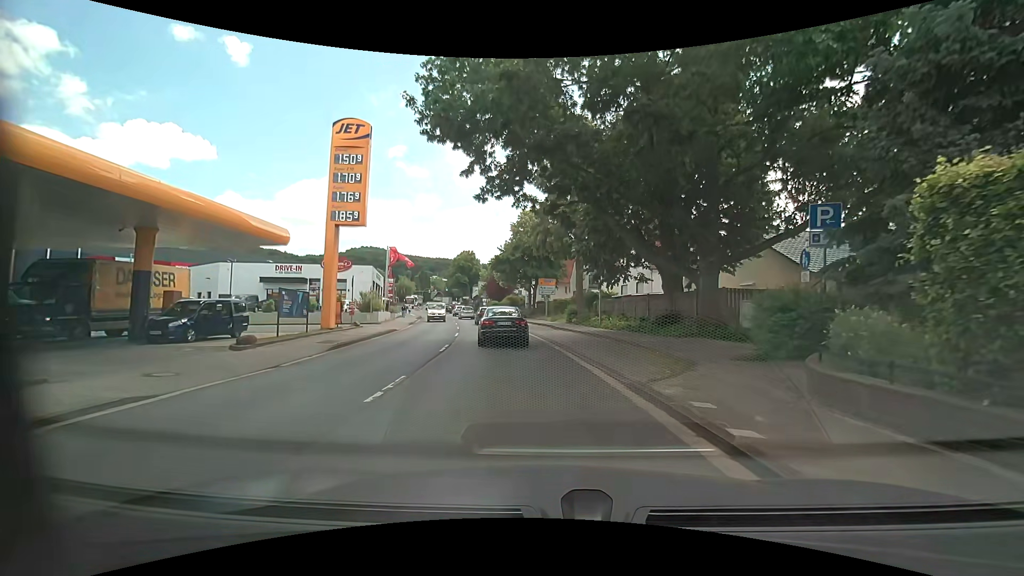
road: primary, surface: asphalt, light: Day
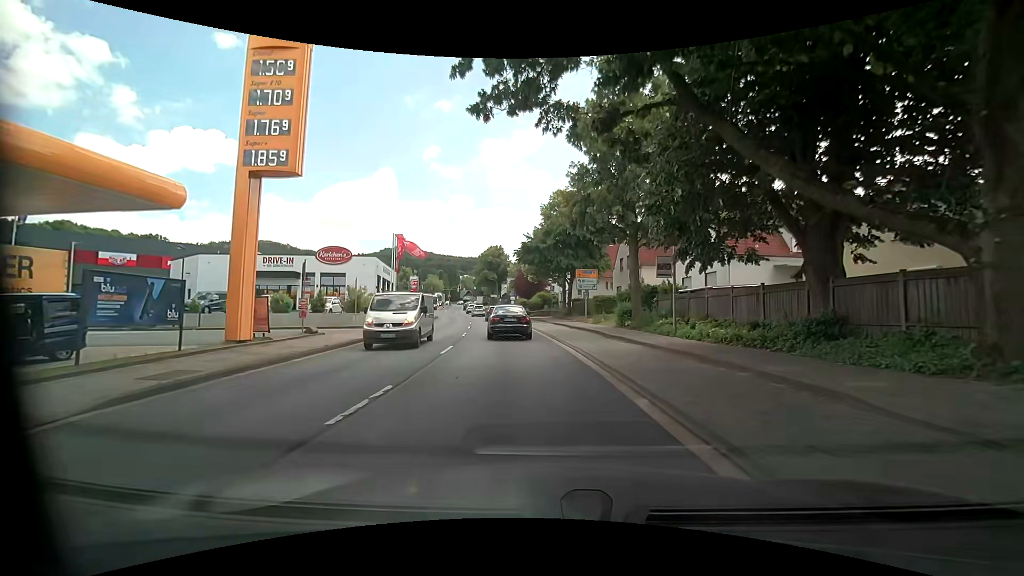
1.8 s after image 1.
(-0.2, +10.8) m; -3°
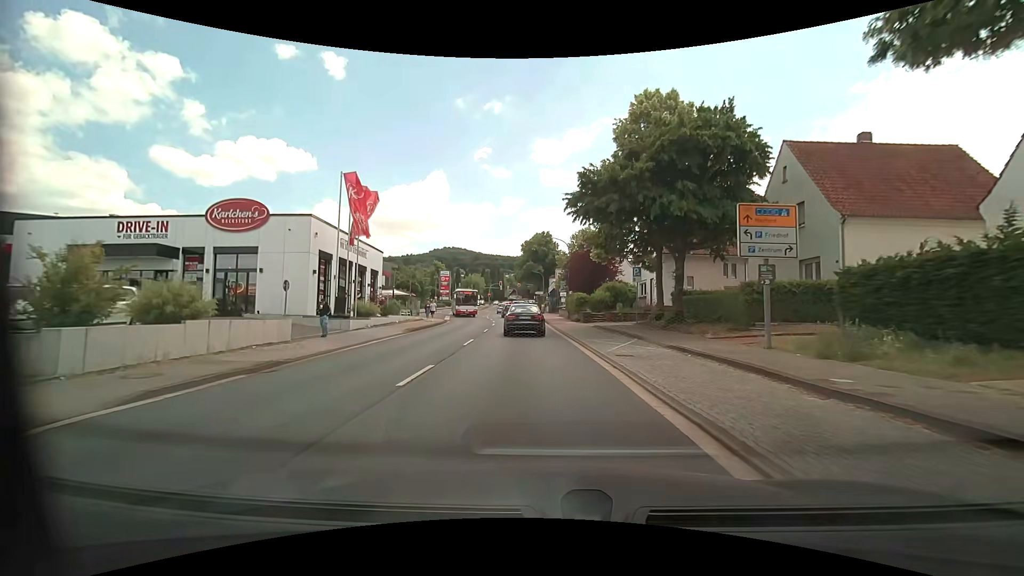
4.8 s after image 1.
(-1.6, +24.6) m; -6°
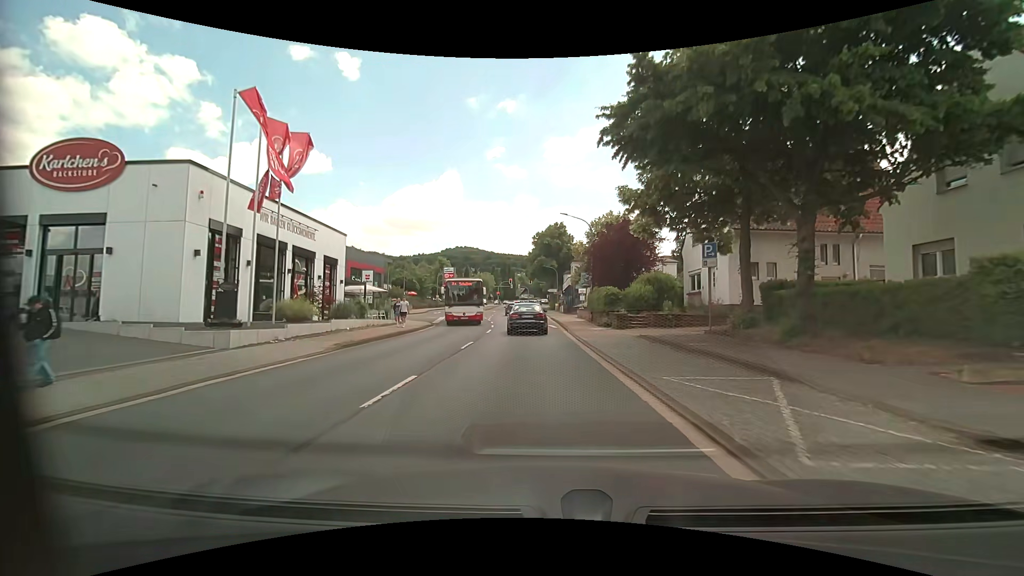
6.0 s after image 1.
(-0.1, +10.9) m; -2°
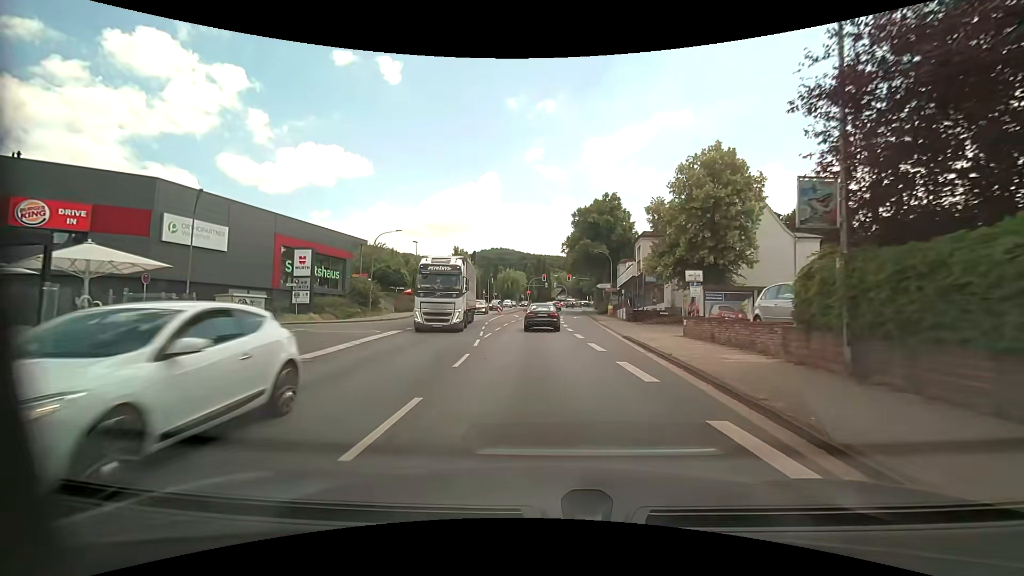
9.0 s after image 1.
(-0.7, +26.7) m; -4°
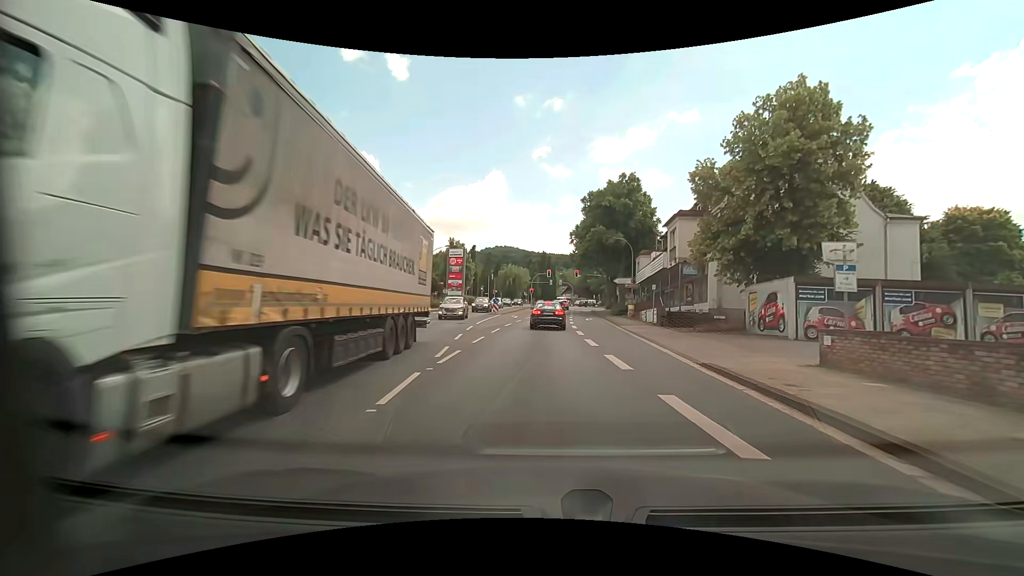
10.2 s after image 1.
(-0.1, +10.2) m; -1°
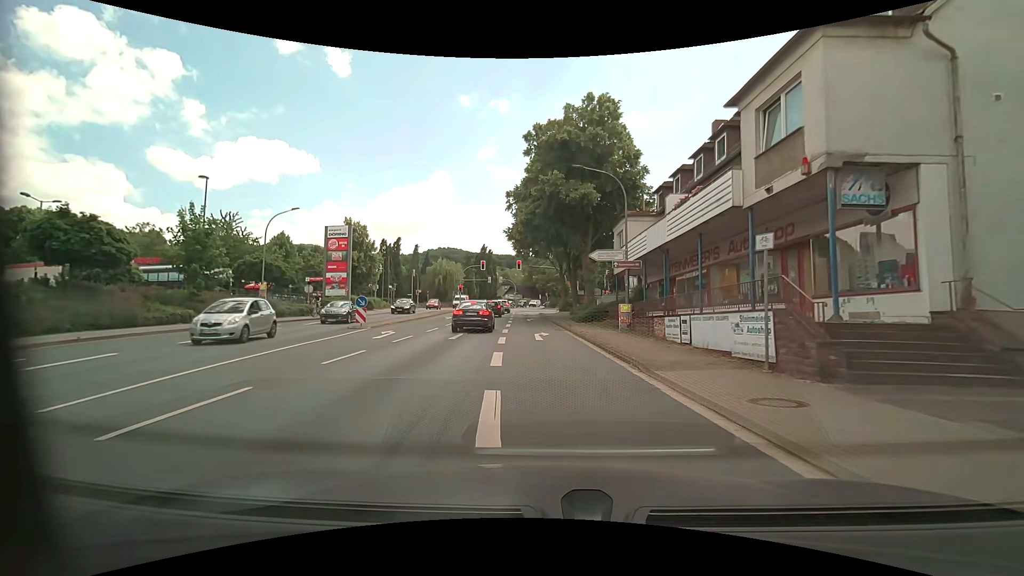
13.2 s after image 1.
(+1.5, +23.8) m; +7°
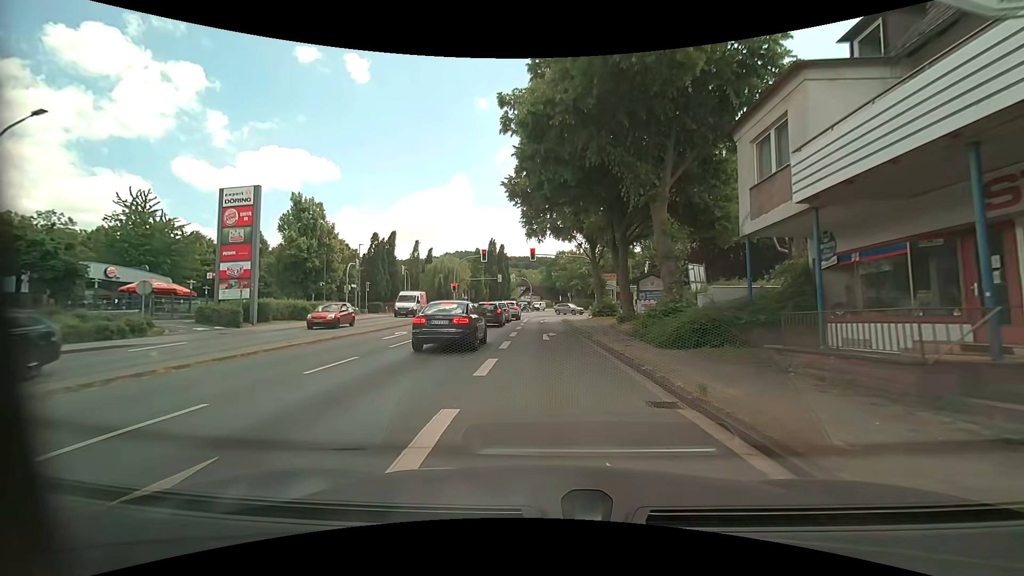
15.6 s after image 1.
(-0.5, +19.2) m; -3°
(0, +10) (0, +20) (0, +30) (0, +40) (0, +50) (+4, +59) (+12, +64) (+22, +63) (+32, +62) (+42, +59) m
